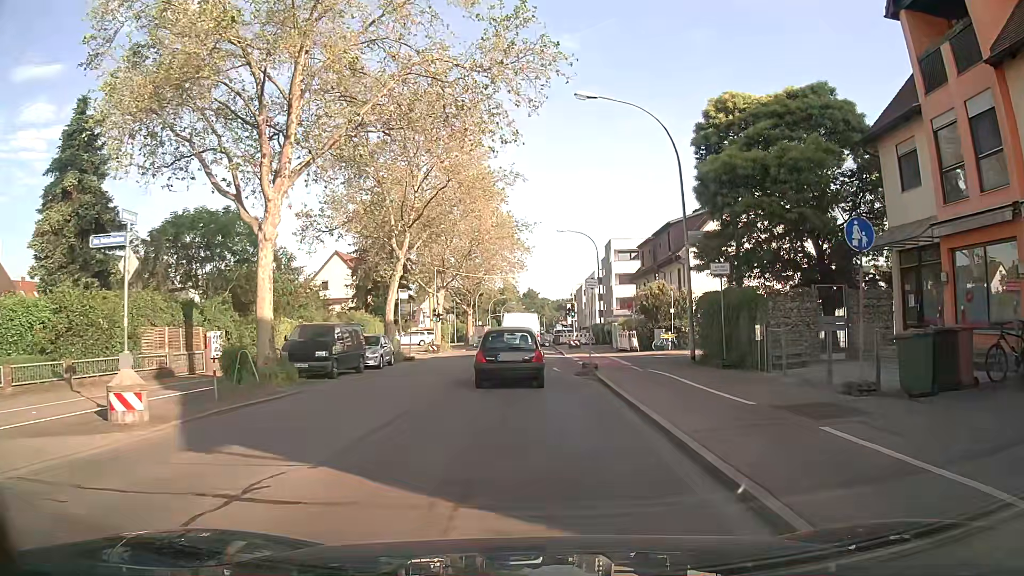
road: secondary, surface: asphalt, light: Day
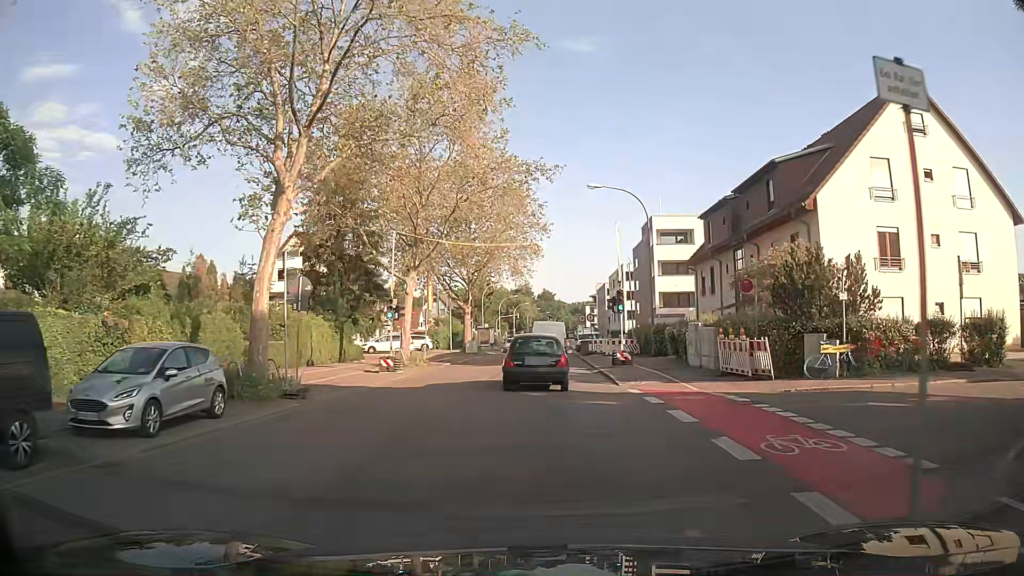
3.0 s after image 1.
(-0.3, +19.0) m; -2°
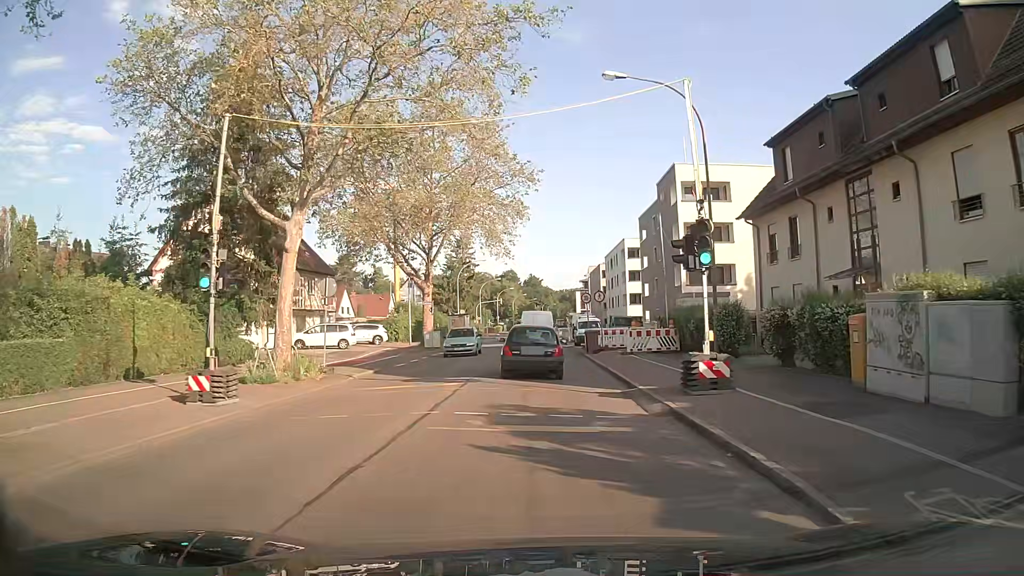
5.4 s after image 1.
(+0.4, +15.9) m; +3°
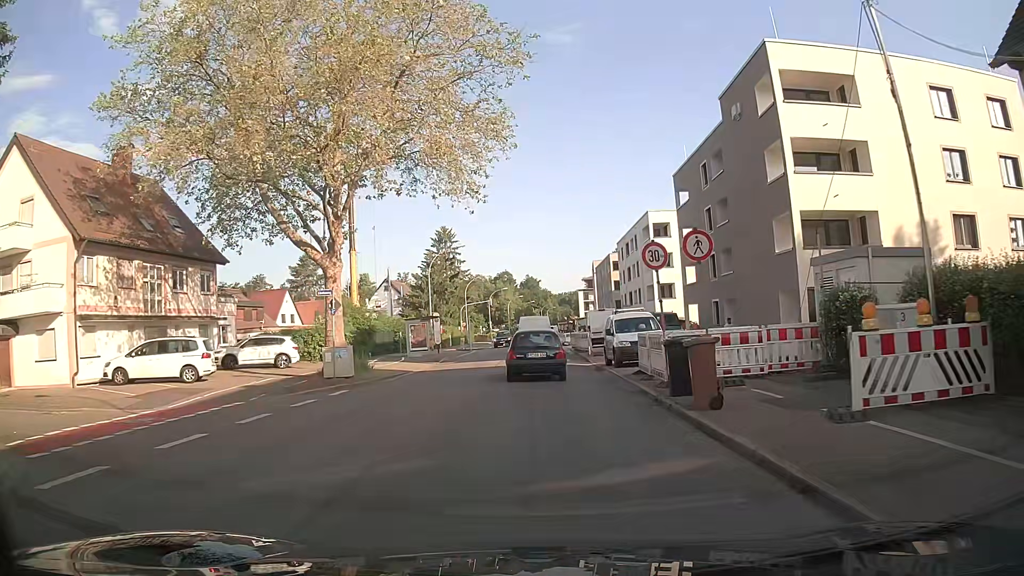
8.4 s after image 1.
(-0.3, +21.0) m; 0°
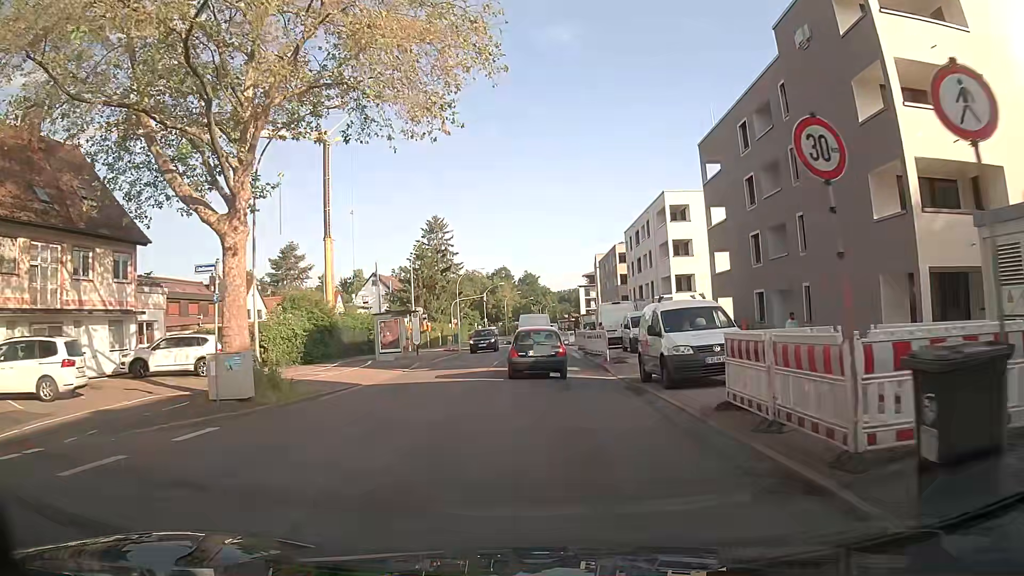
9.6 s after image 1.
(-0.1, +8.6) m; -1°
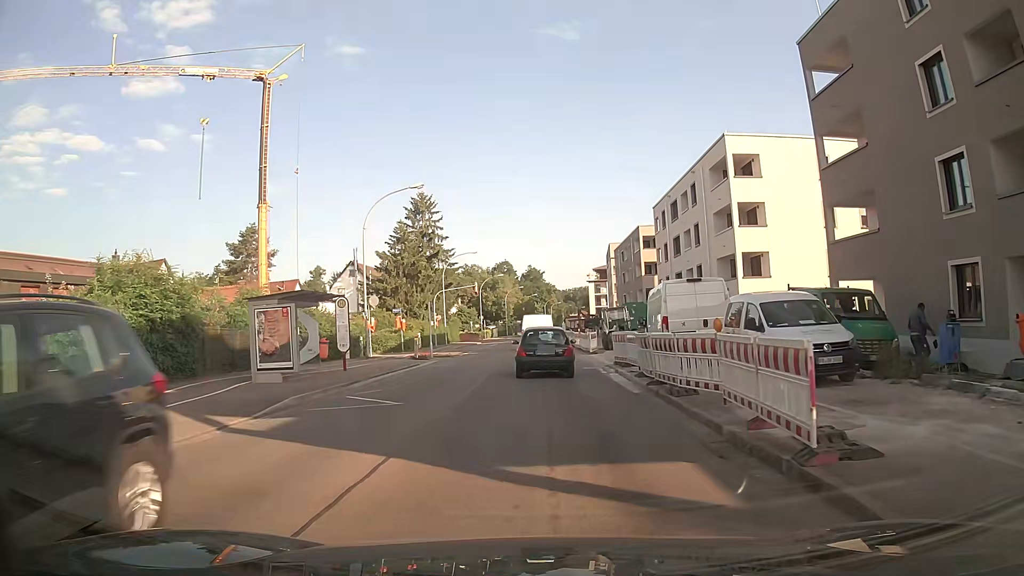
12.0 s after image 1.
(+0.2, +17.0) m; +1°
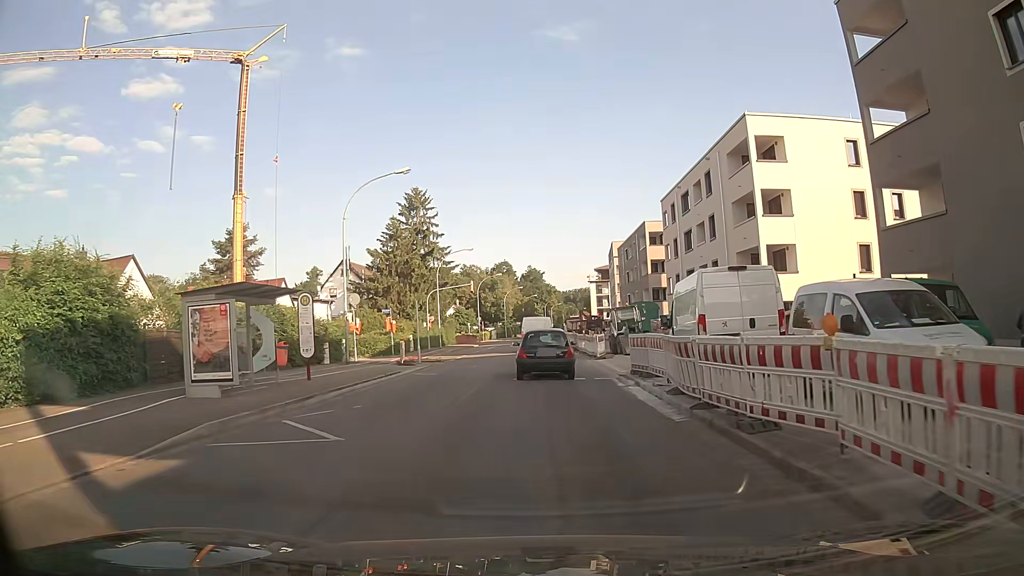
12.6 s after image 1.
(0.0, +4.2) m; +1°
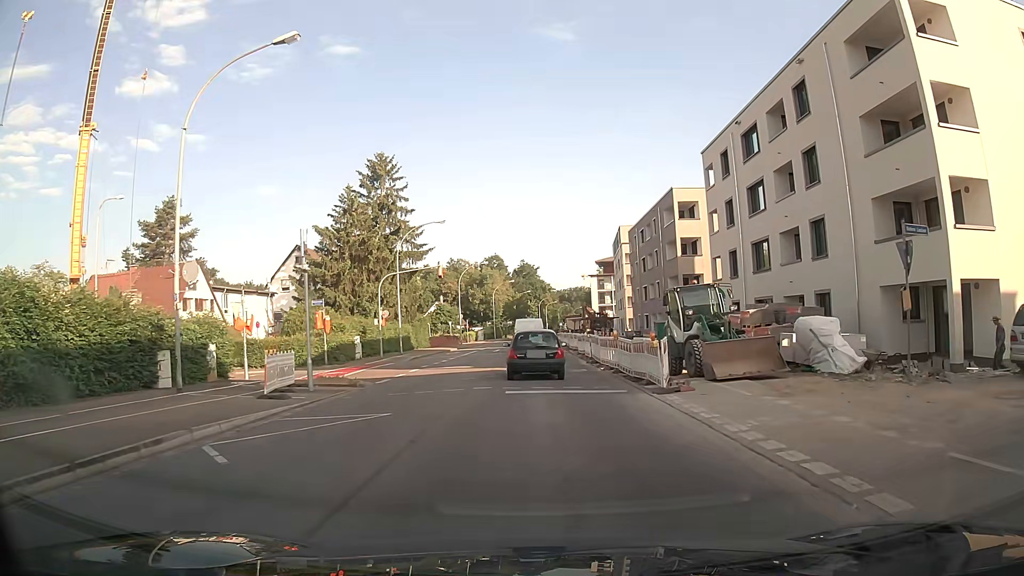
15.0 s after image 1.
(-0.2, +16.9) m; -1°
(0, +10) (0, +20) (0, +30) (0, +40) (0, +50) (0, +60) (0, +70) (+1, +80) (+1, +90) (+2, +100) m
